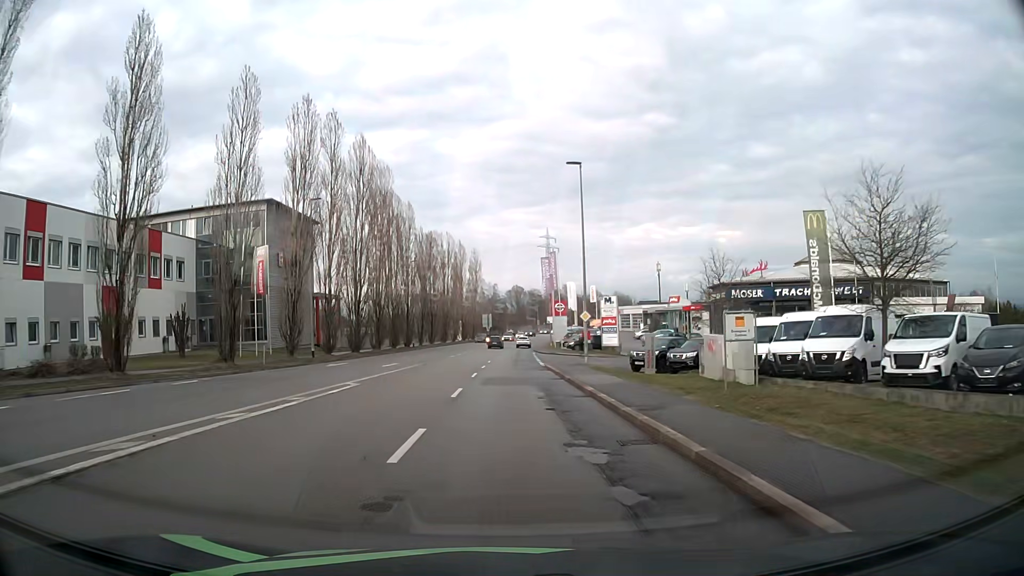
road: tertiary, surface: asphalt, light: Day
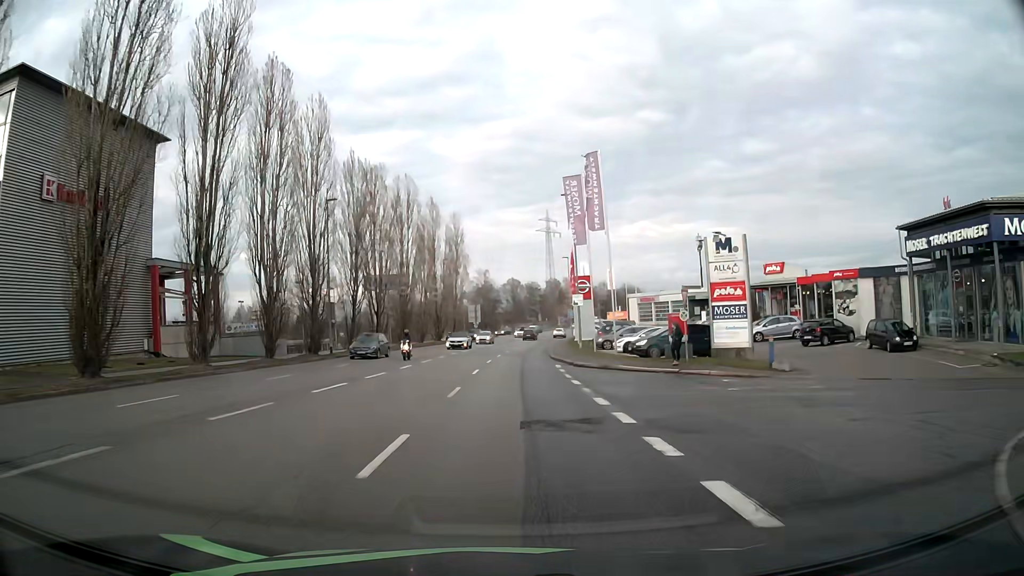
(0.0, +36.9) m; 0°
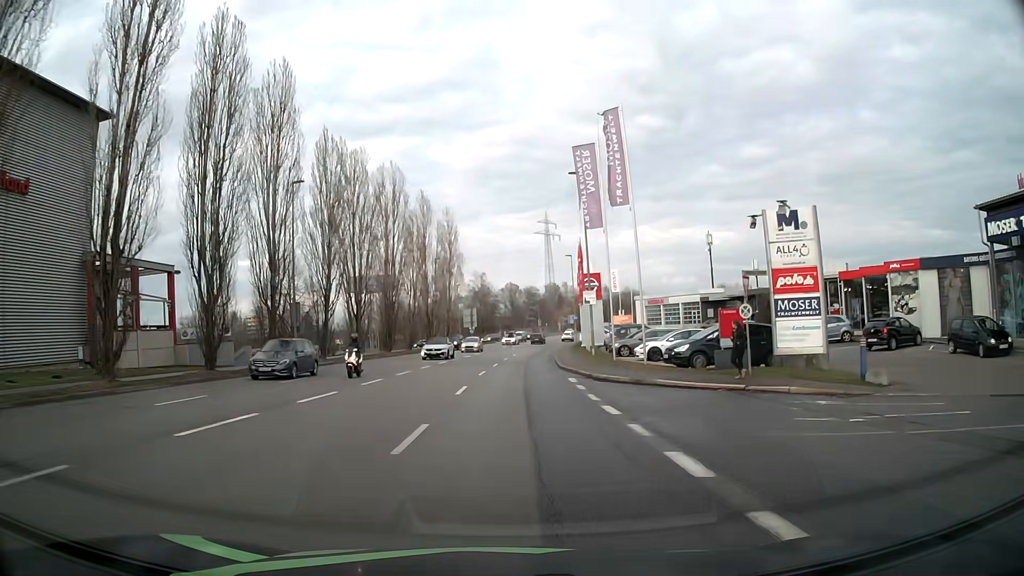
(0.0, +7.3) m; 0°
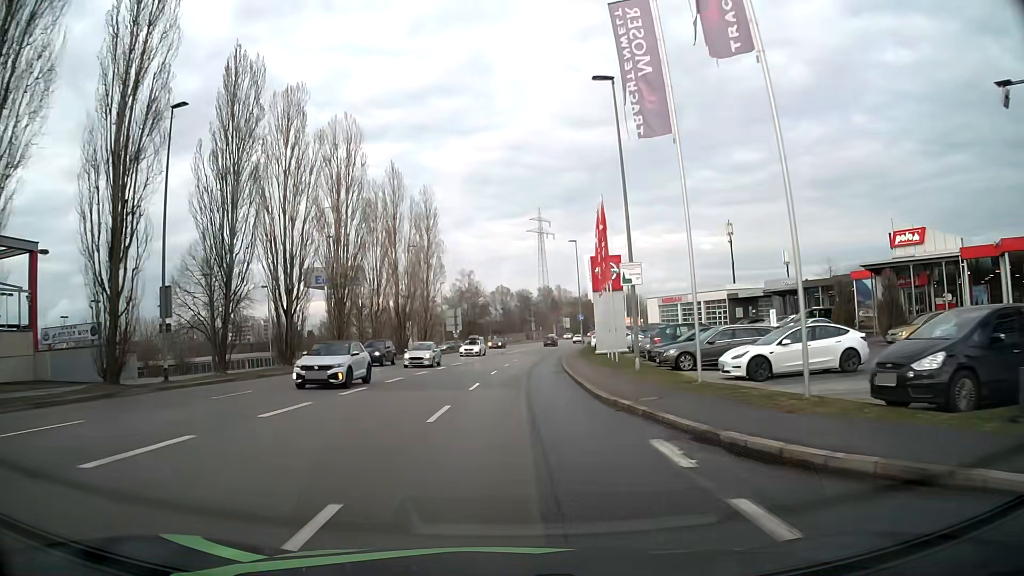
(+0.1, +14.8) m; +1°
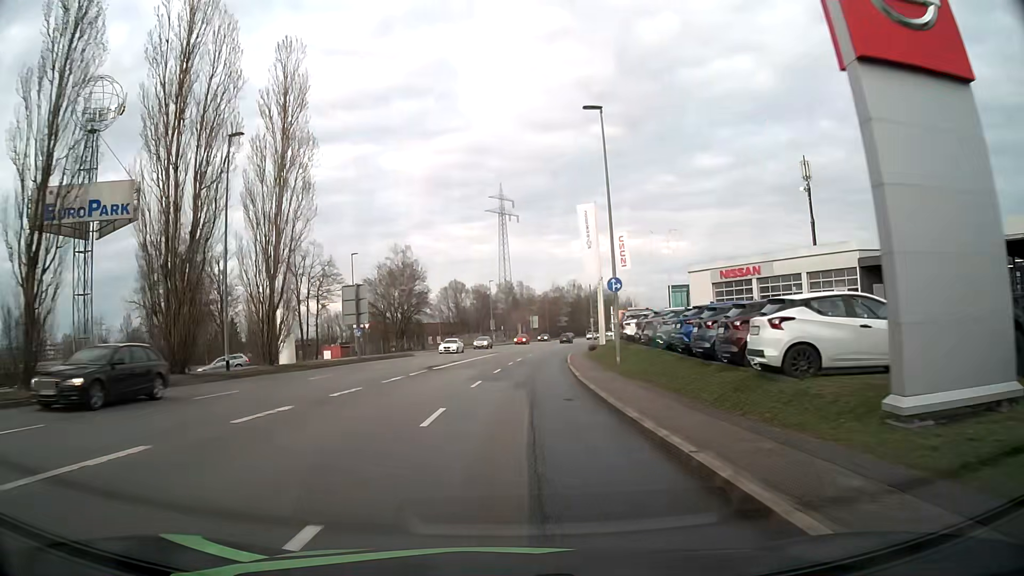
(+1.3, +37.1) m; +4°
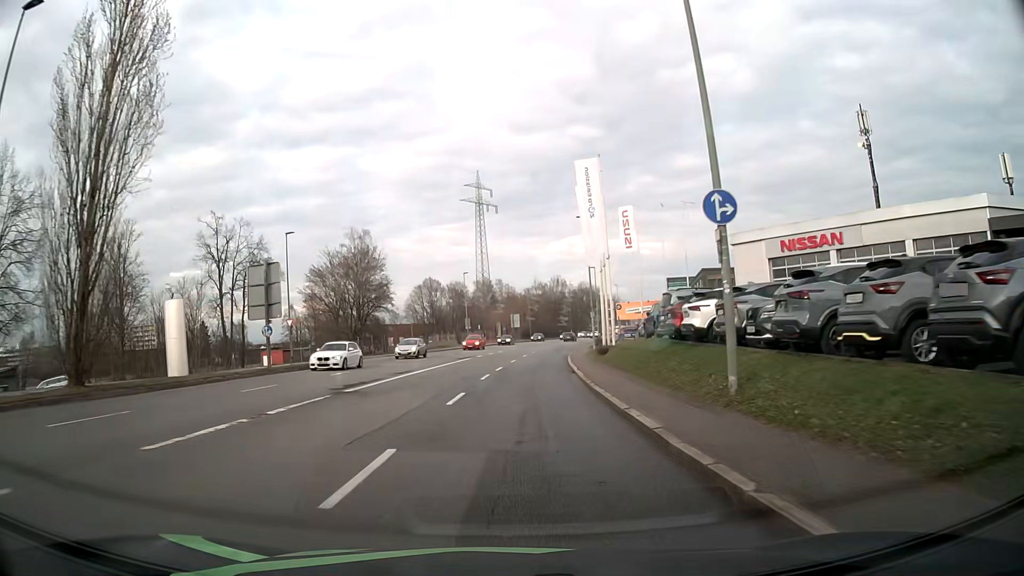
(+0.2, +14.9) m; +2°
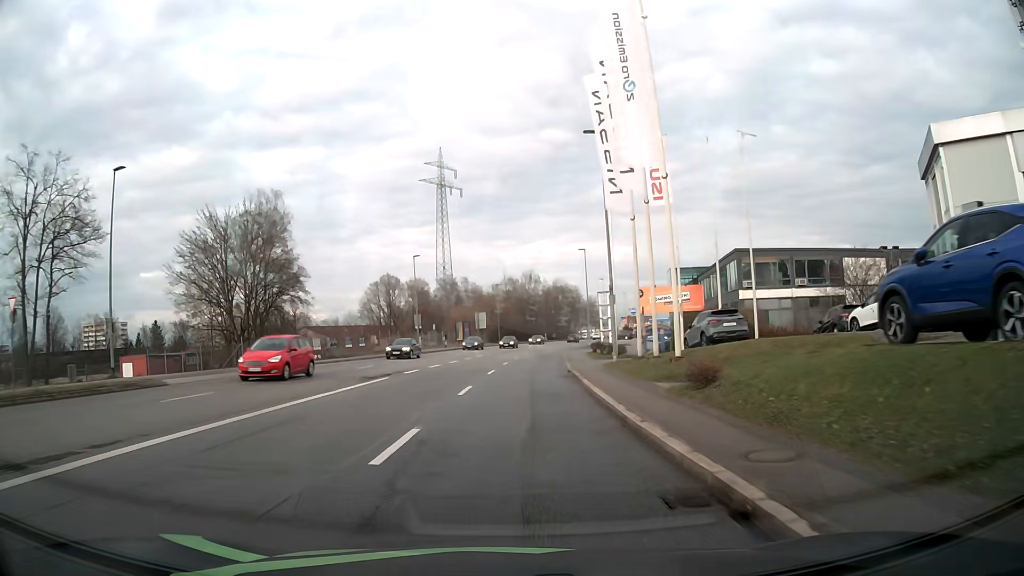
(+0.4, +22.4) m; +2°
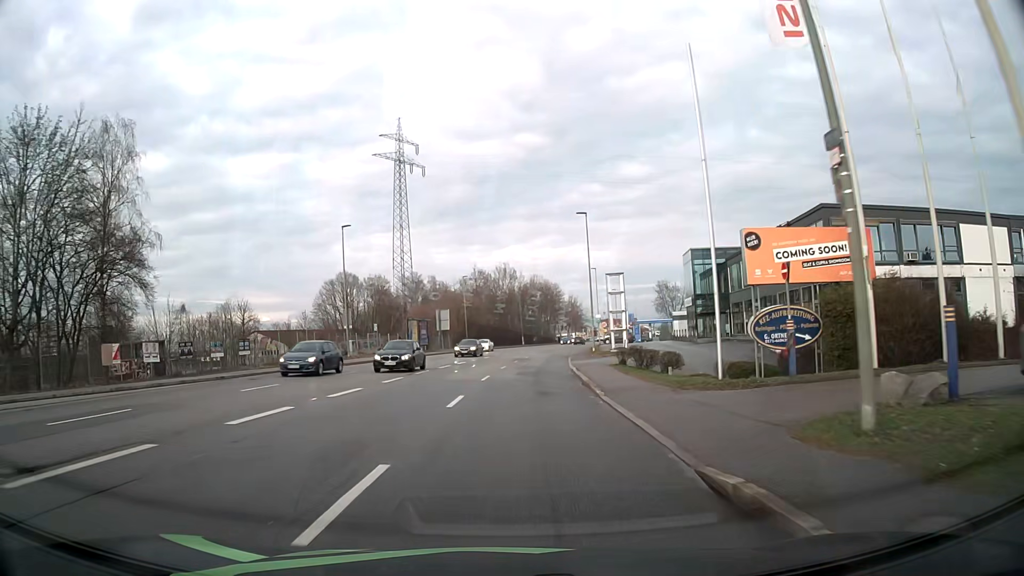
(+0.4, +22.2) m; +2°
